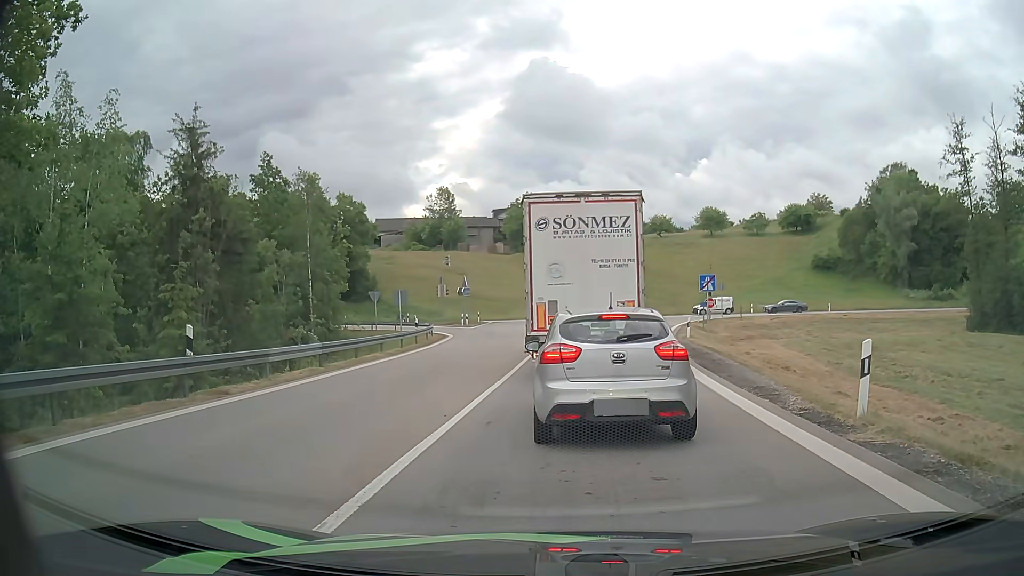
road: motorway_link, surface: asphalt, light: Day
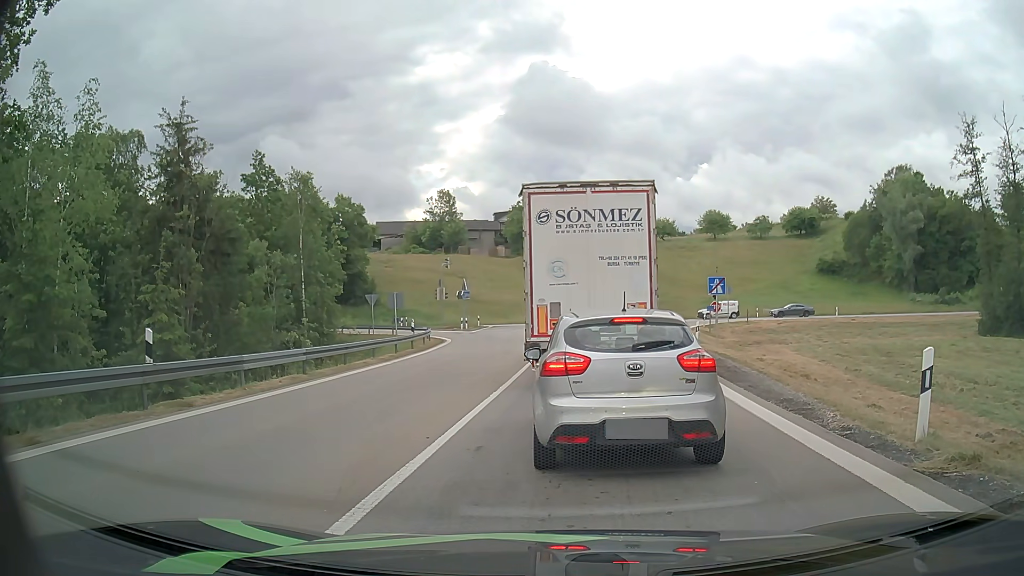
(-0.1, +1.4) m; -2°
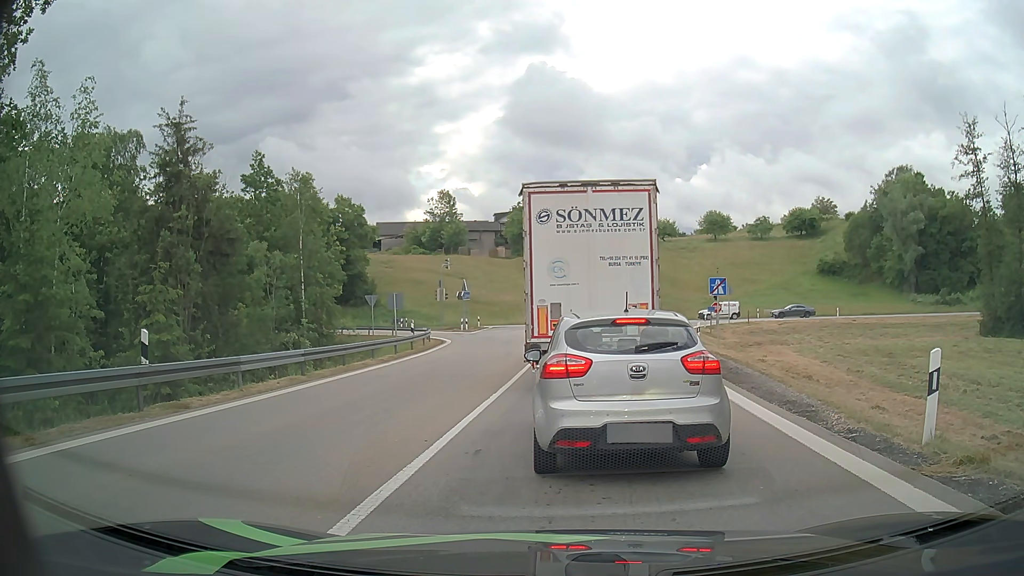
(0.0, +0.2) m; 0°
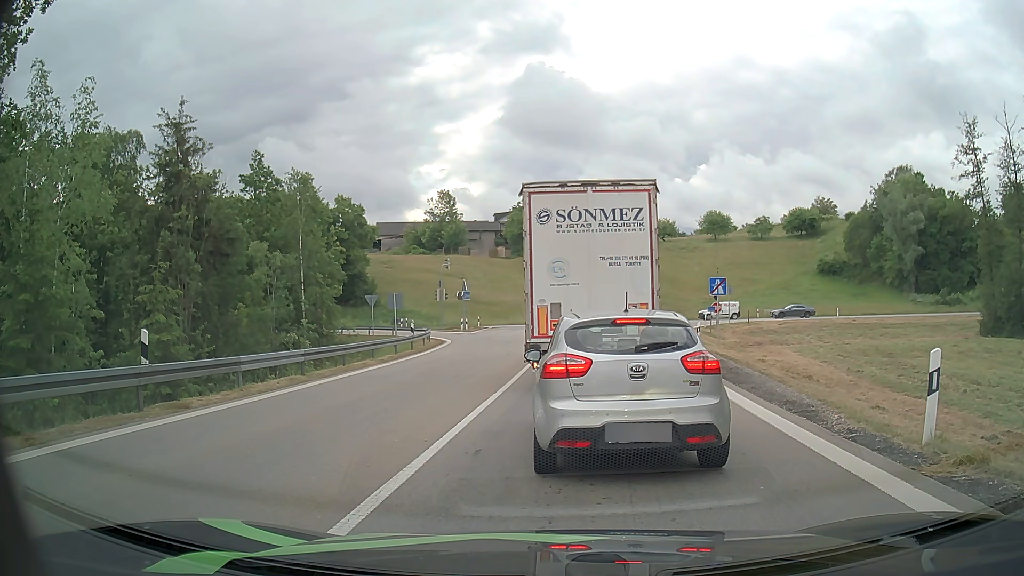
(0.0, 0.0) m; 0°
